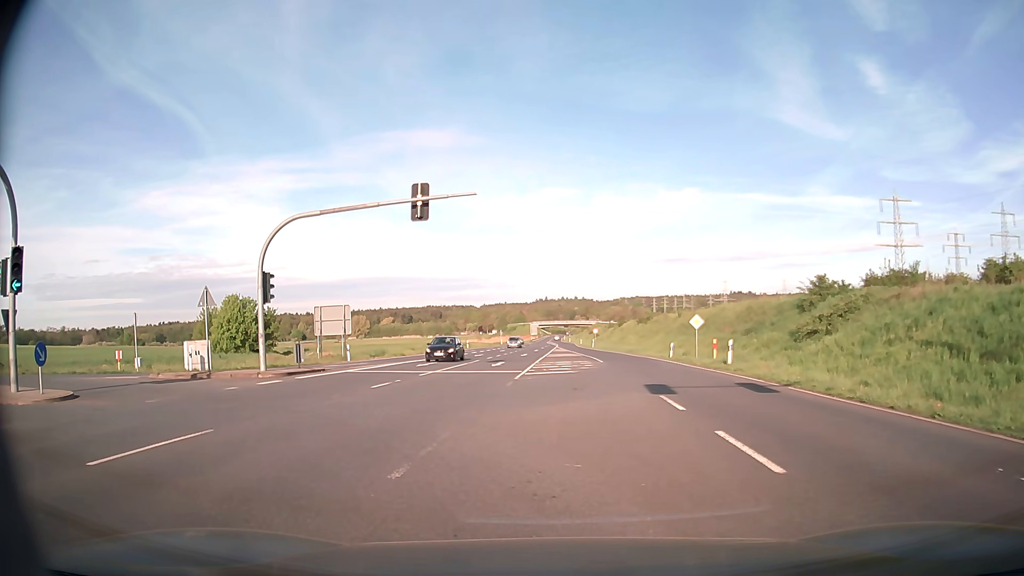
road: primary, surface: asphalt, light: Day
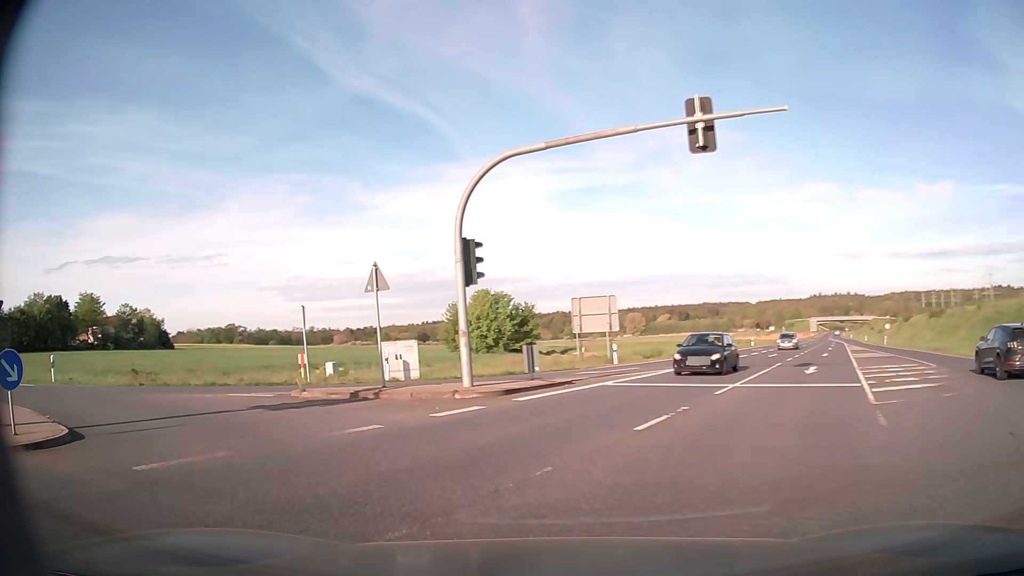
(-1.5, +9.1) m; -23°
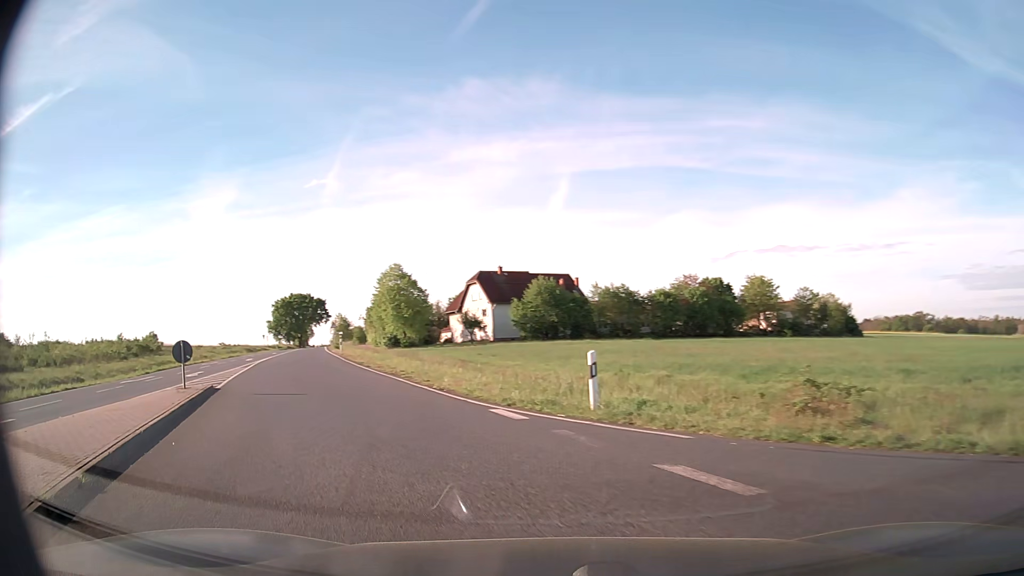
(-7.9, +13.7) m; -59°
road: secondary
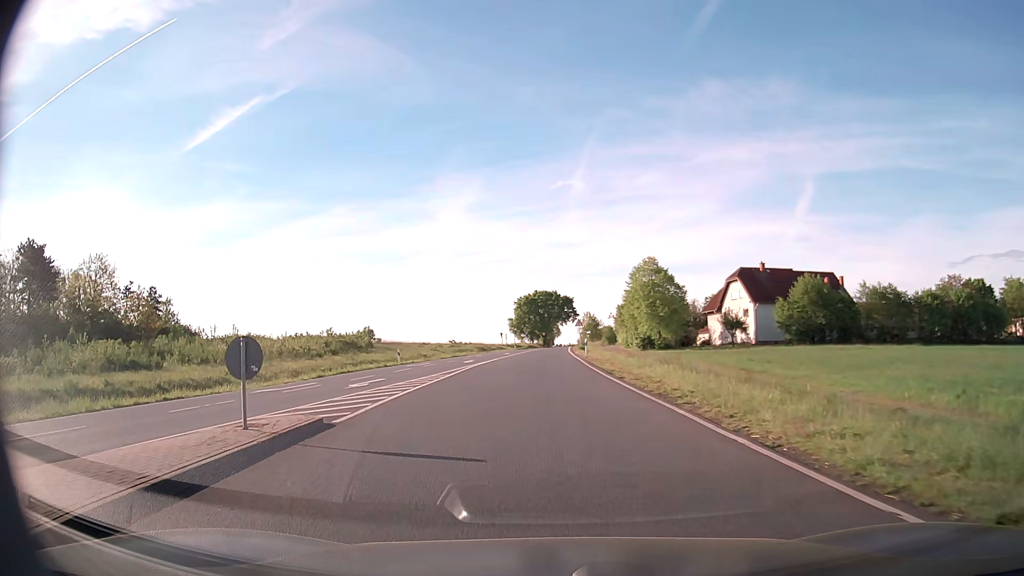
(-2.1, +9.3) m; -21°
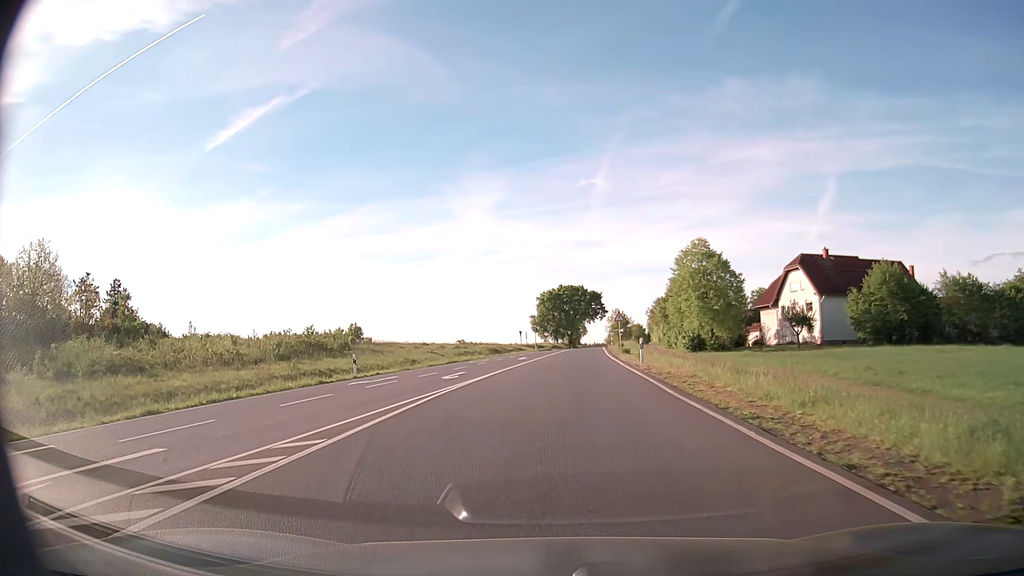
(-0.5, +16.8) m; -2°
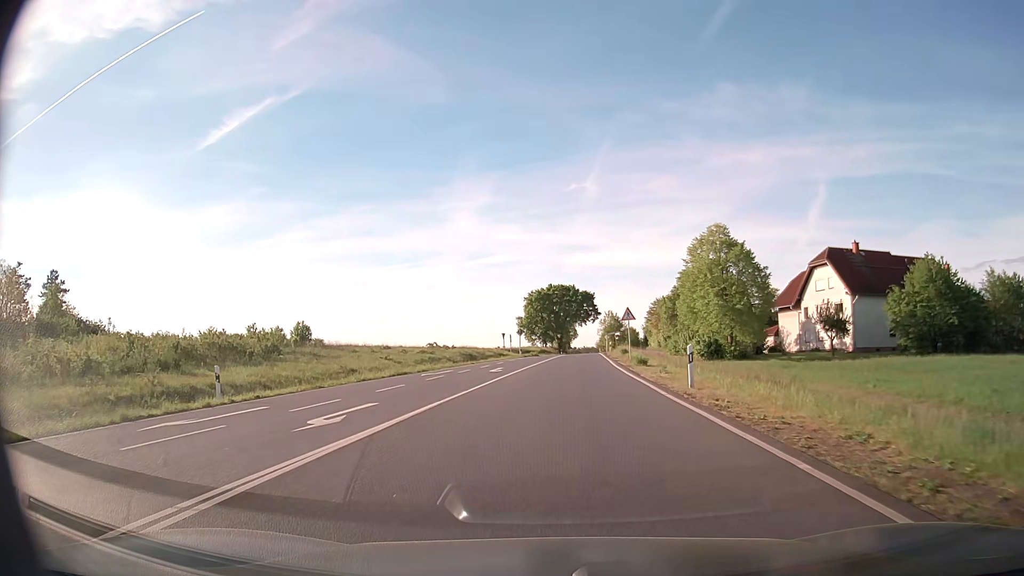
(+0.1, +12.9) m; +1°
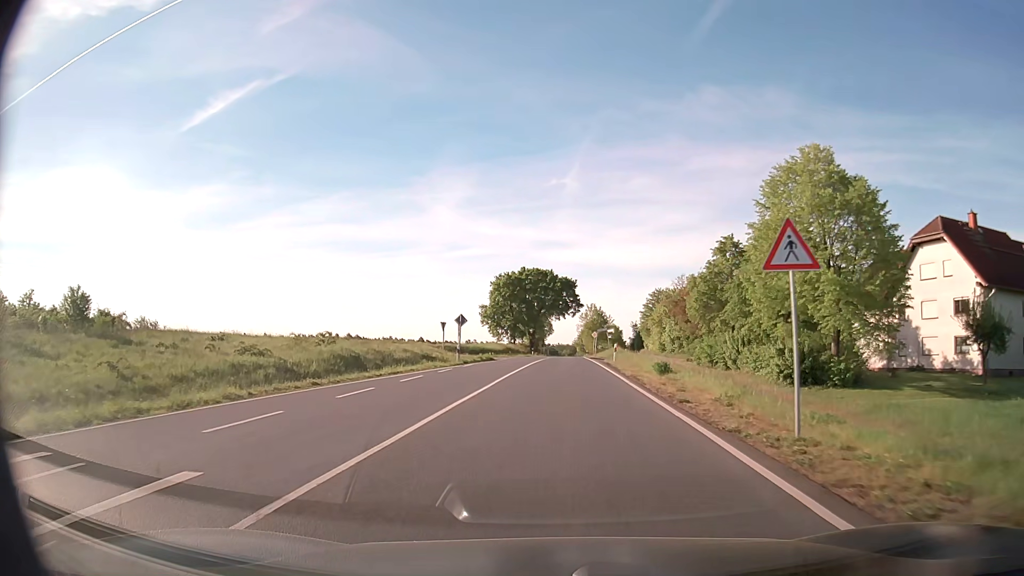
(+0.5, +29.1) m; +2°
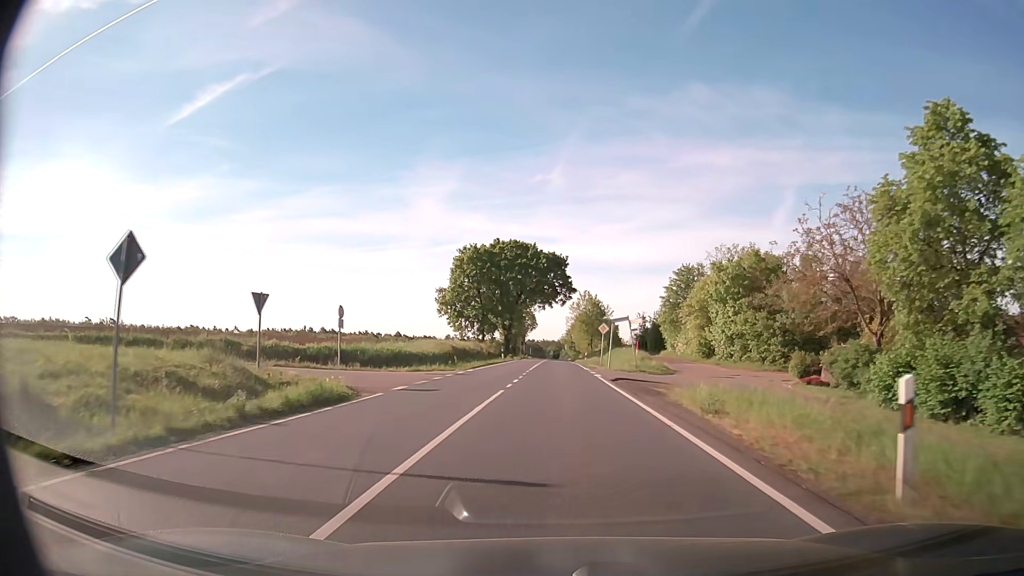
(+0.4, +33.3) m; +2°
(0, +10) (0, +20) (0, +30) (0, +40) (0, +50) (0, +60) (0, +70) (0, +80) (0, +90) (0, +100) m
